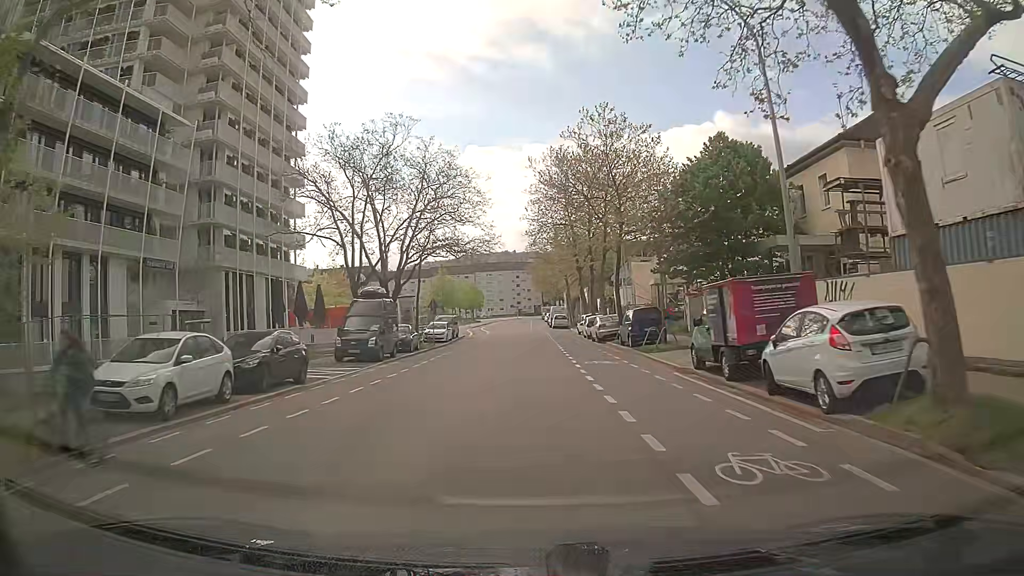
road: tertiary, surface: asphalt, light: Day
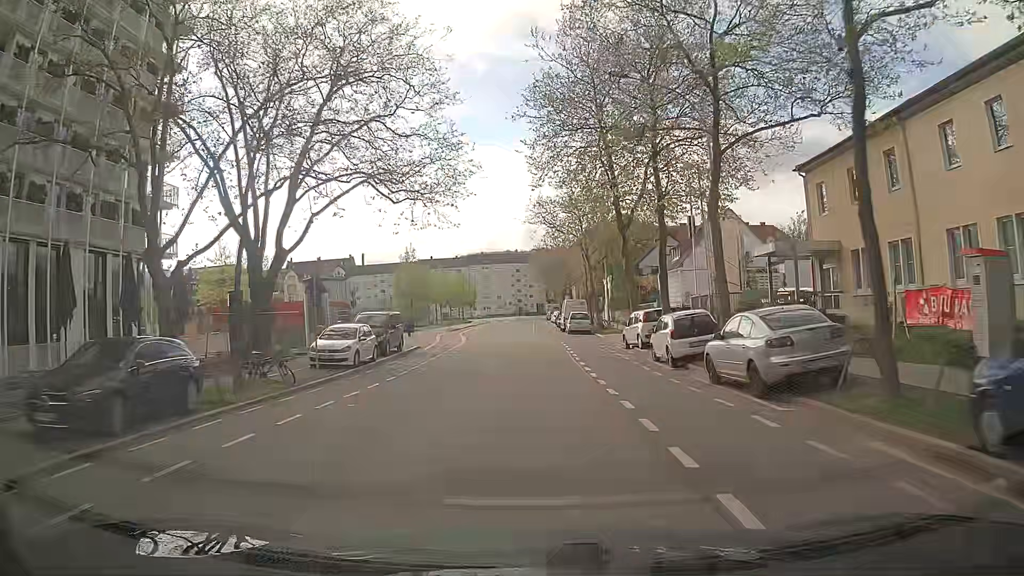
(+0.1, +26.9) m; 0°
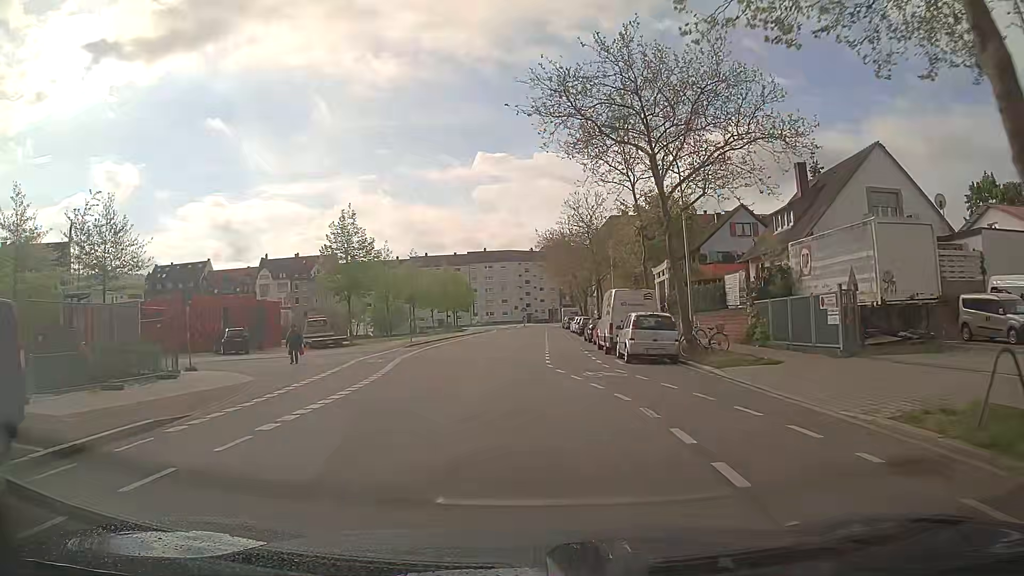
(-0.2, +26.8) m; -1°
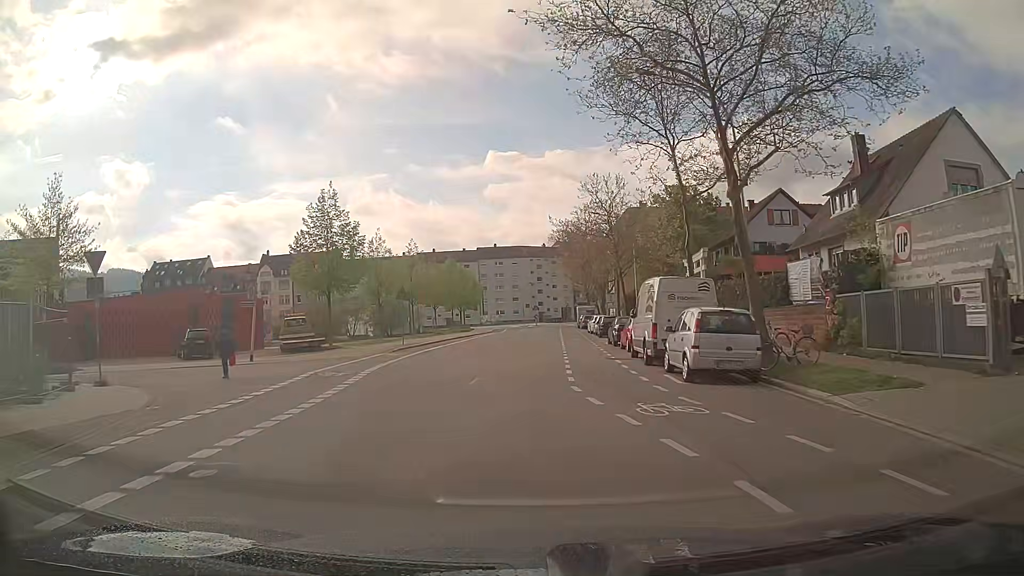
(0.0, +6.7) m; 0°
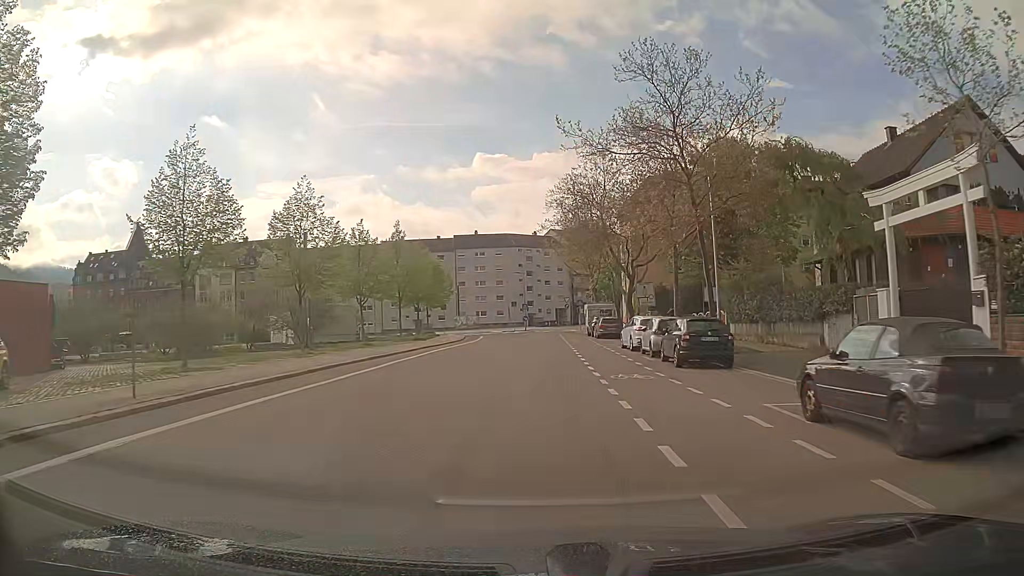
(-0.3, +26.2) m; +1°
(0, +10) (0, +20) (0, +30) (0, +40) (+1, +50) (+1, +60) (+2, +70) (+1, +80) (+2, +90) (+4, +99) m
